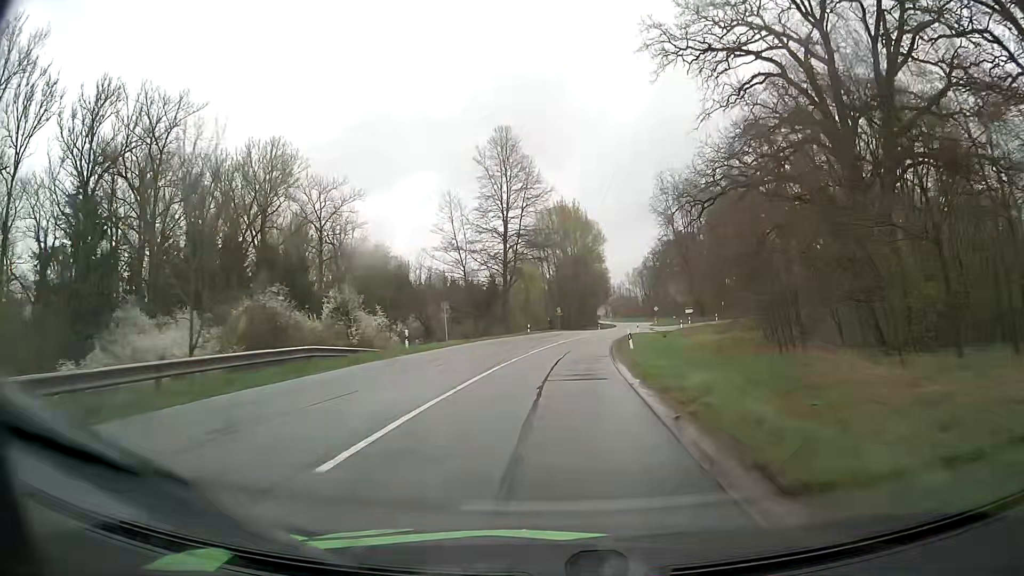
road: secondary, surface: asphalt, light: Day
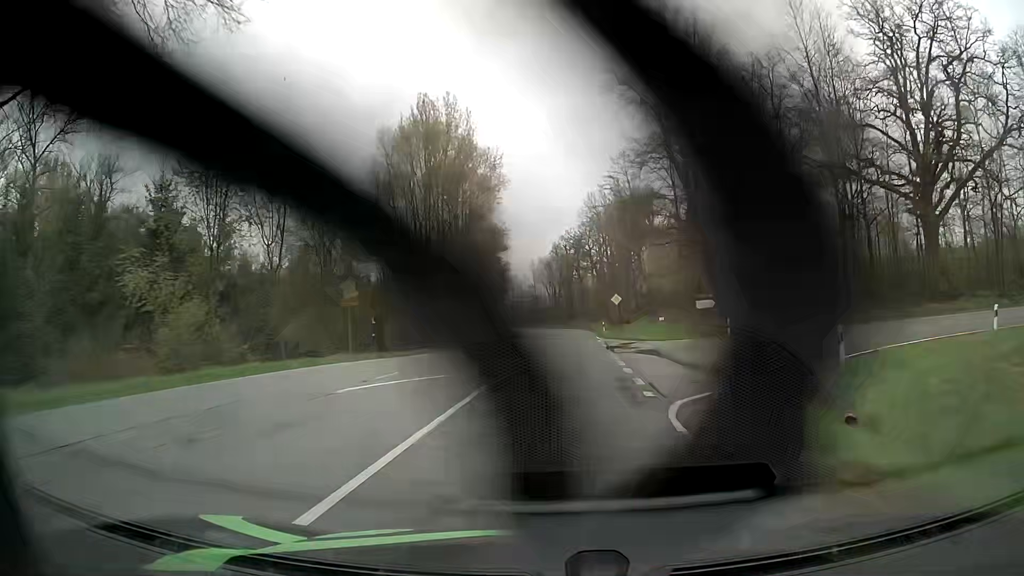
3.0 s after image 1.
(+5.4, +62.6) m; +9°
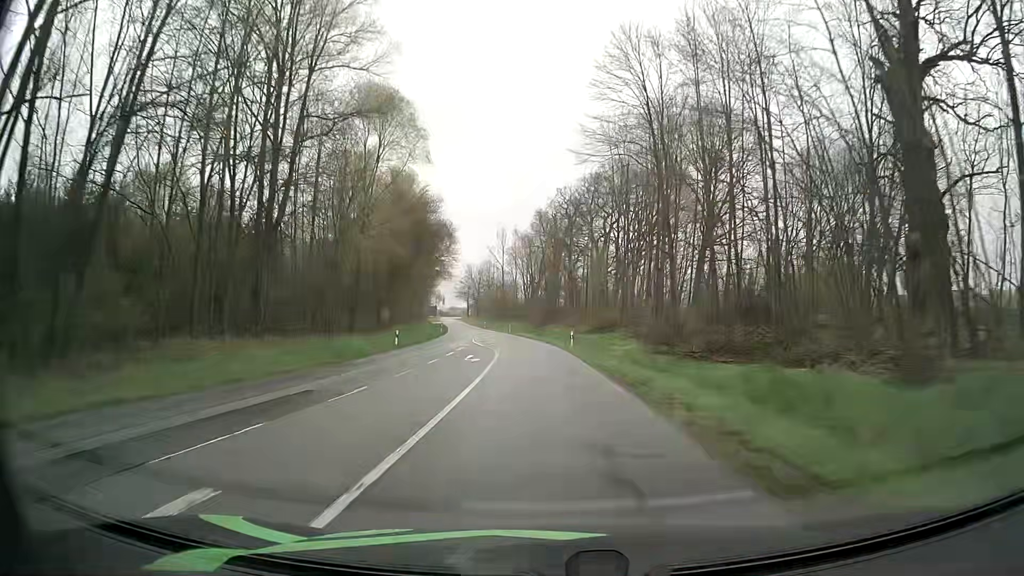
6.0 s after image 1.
(+2.3, +64.1) m; +2°
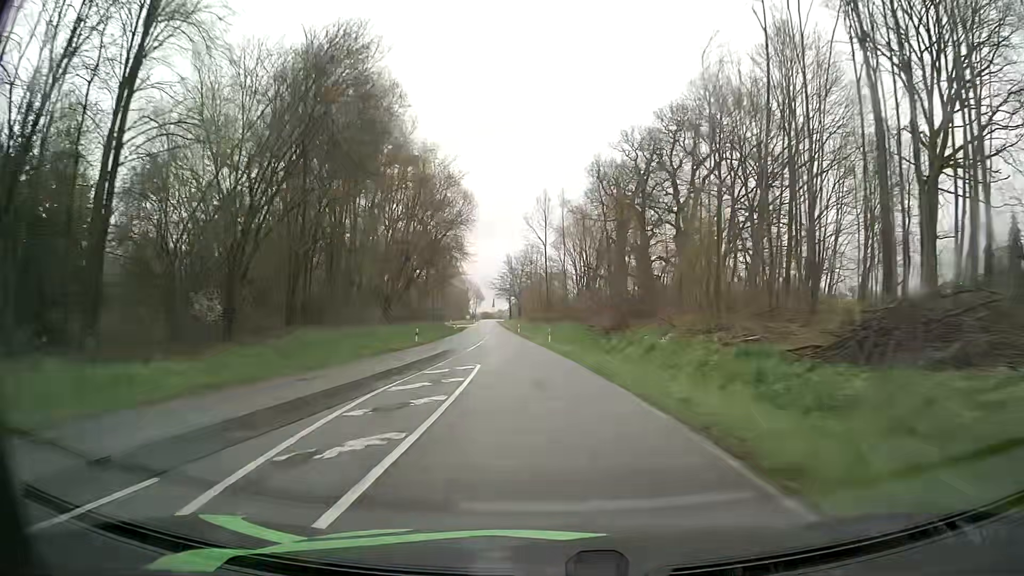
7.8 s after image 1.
(-1.2, +39.9) m; -4°
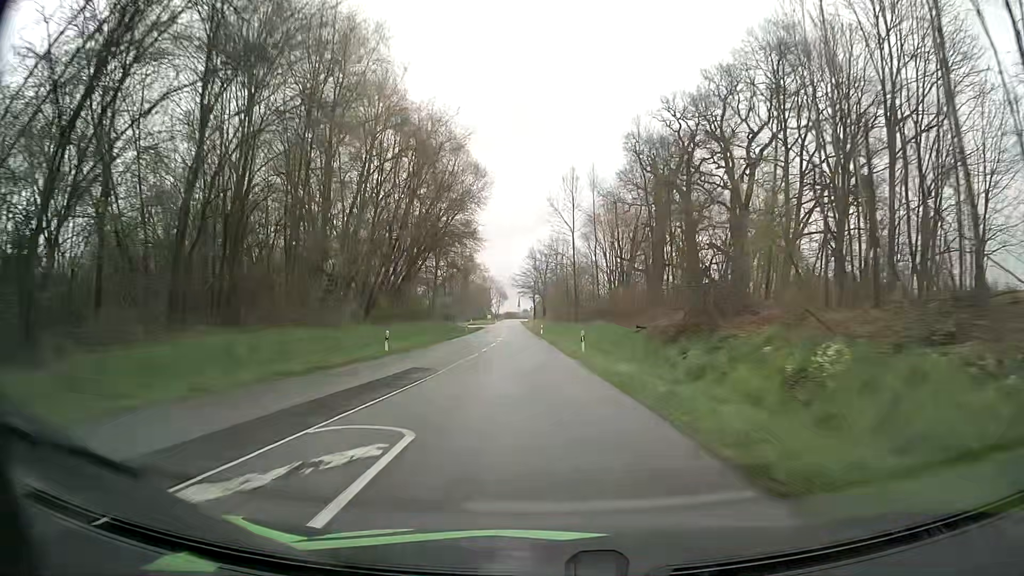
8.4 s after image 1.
(-0.3, +13.8) m; -2°
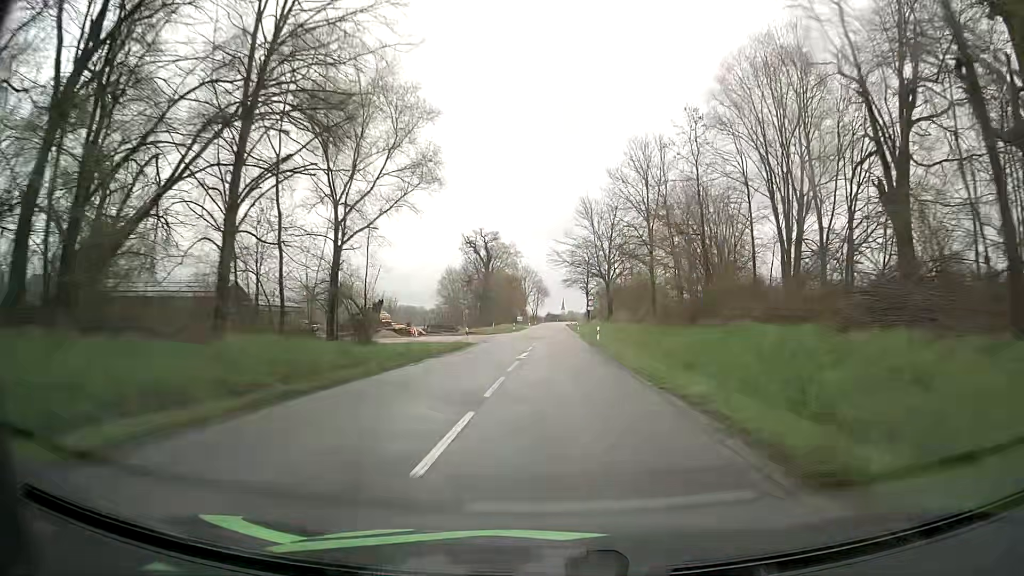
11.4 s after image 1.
(-3.2, +67.7) m; -4°
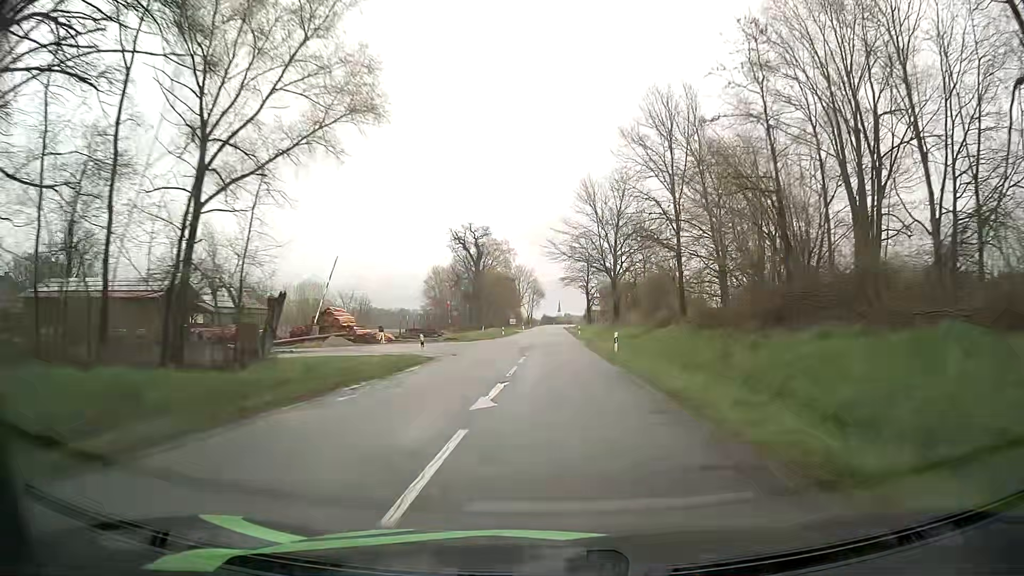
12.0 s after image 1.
(0.0, +13.2) m; 0°
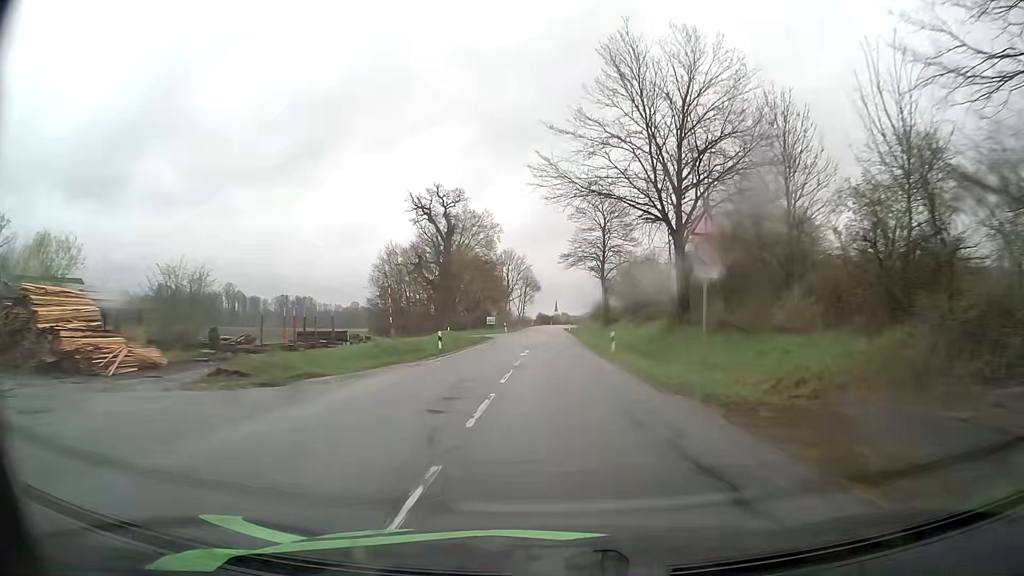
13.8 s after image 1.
(+0.4, +39.5) m; +1°
(0, +10) (0, +20) (0, +30) (0, +40) (0, +50) (+1, +60) (+1, +70) (+1, +80) (+1, +90) (+1, +100) m
